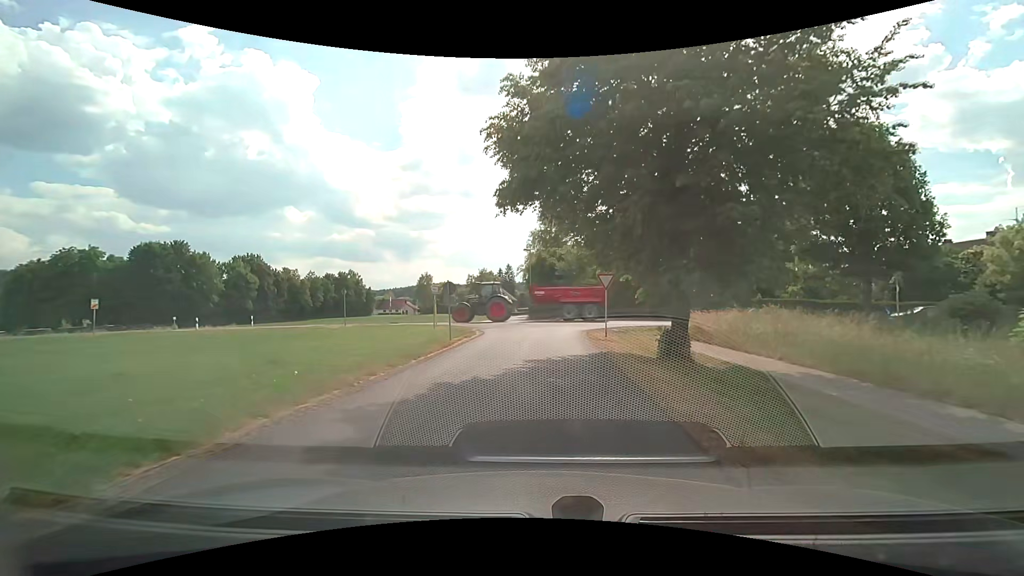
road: unclassified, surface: asphalt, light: Day
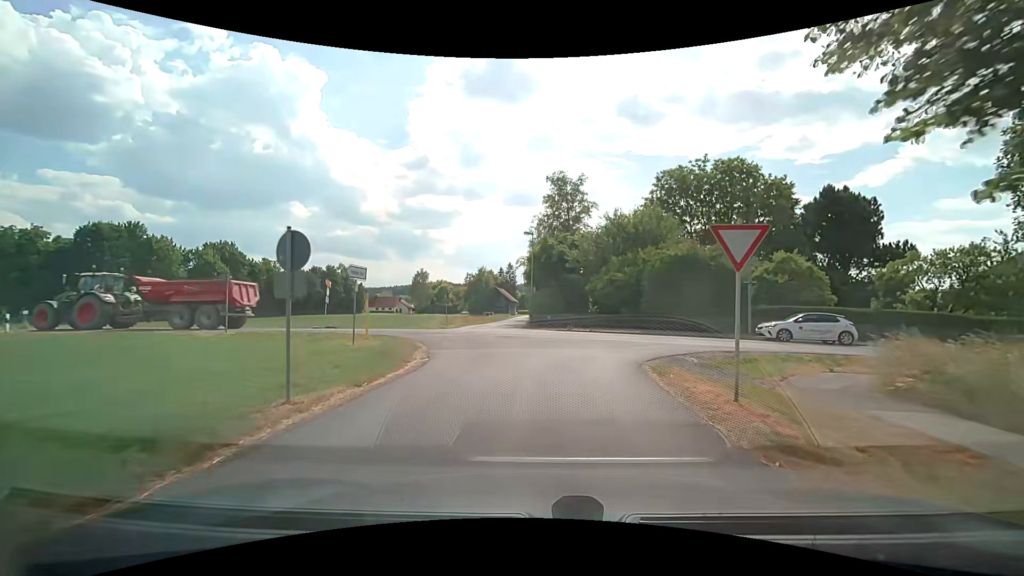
(-0.1, +13.5) m; 0°
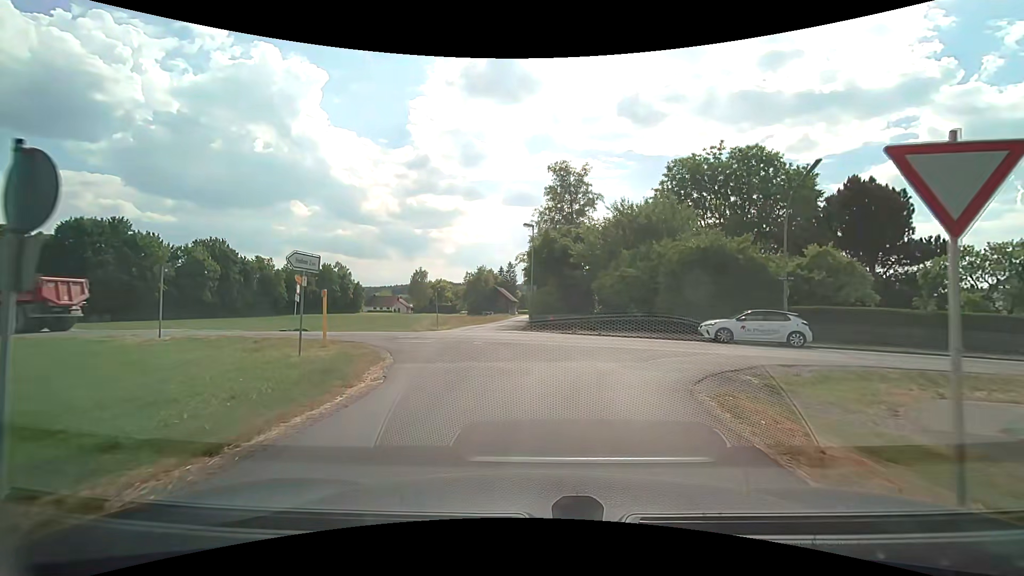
(0.0, +3.8) m; -1°
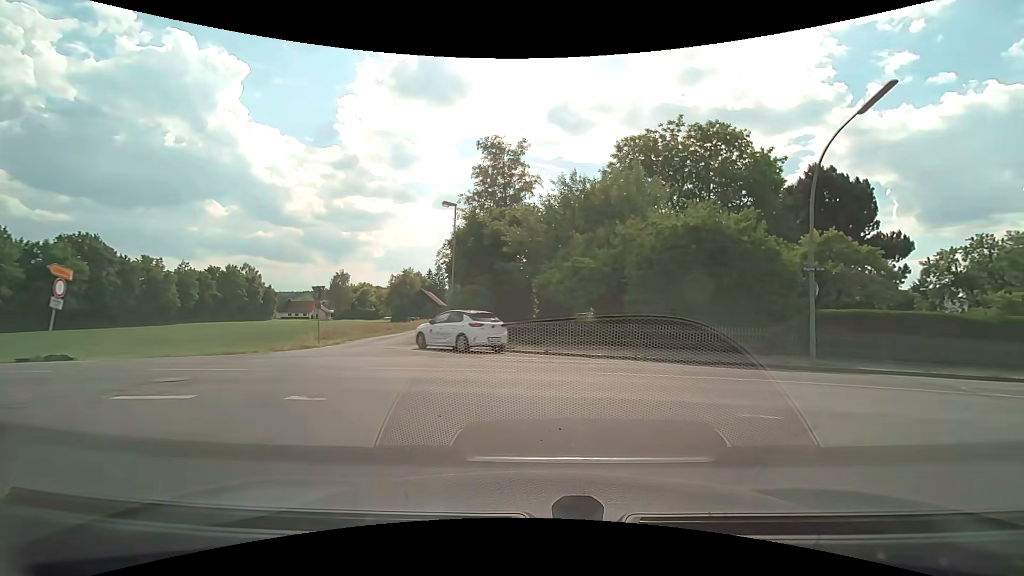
(+0.3, +8.6) m; +7°
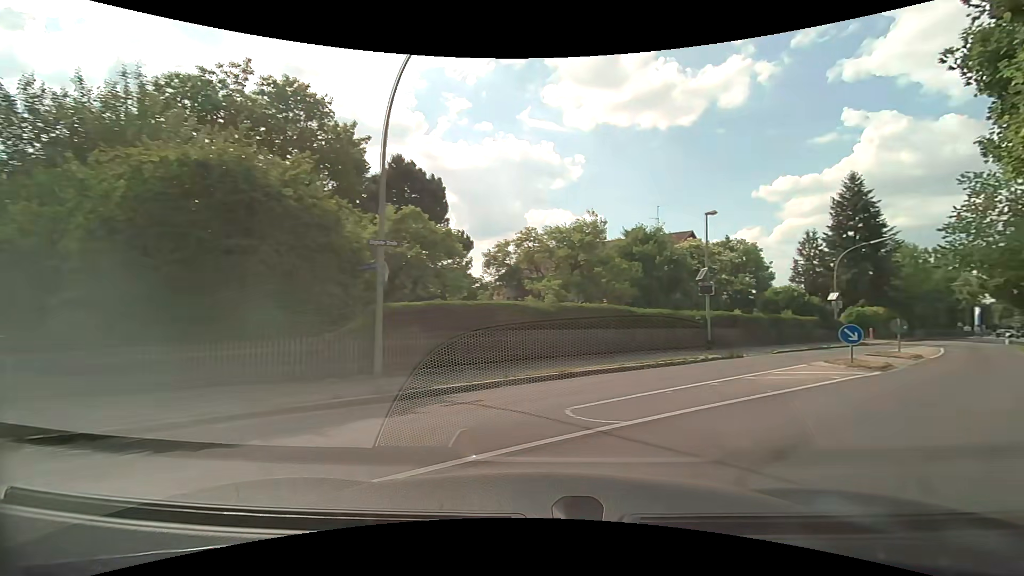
(+2.6, +7.3) m; +43°
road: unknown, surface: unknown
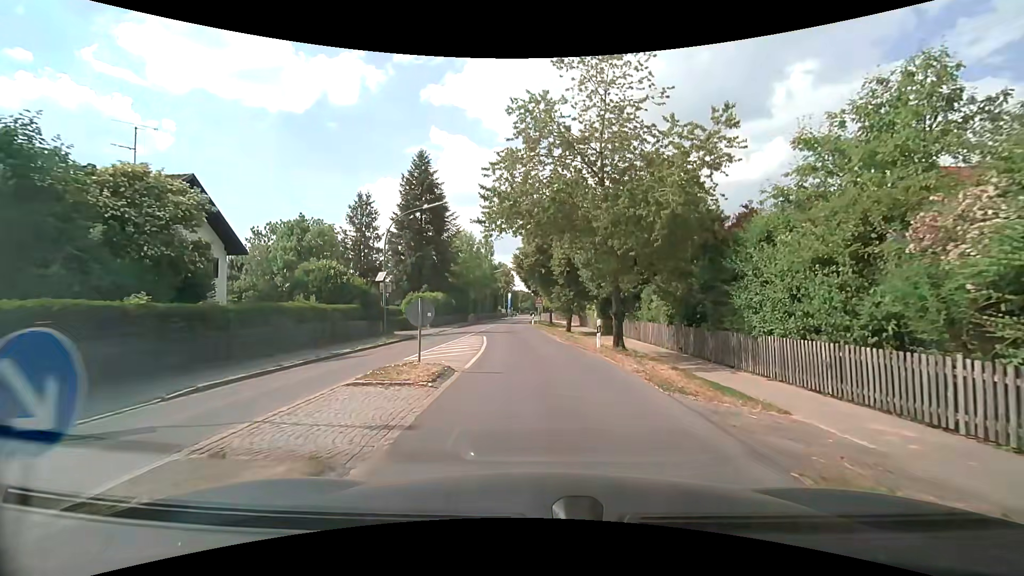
(+8.6, +13.2) m; +44°
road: tertiary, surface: asphalt
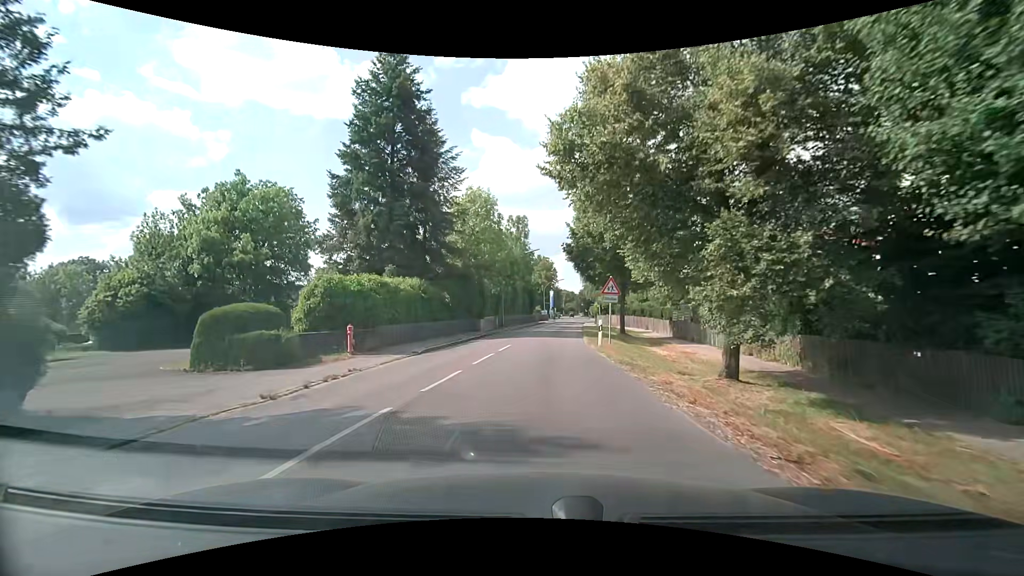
(-0.8, +26.1) m; -5°
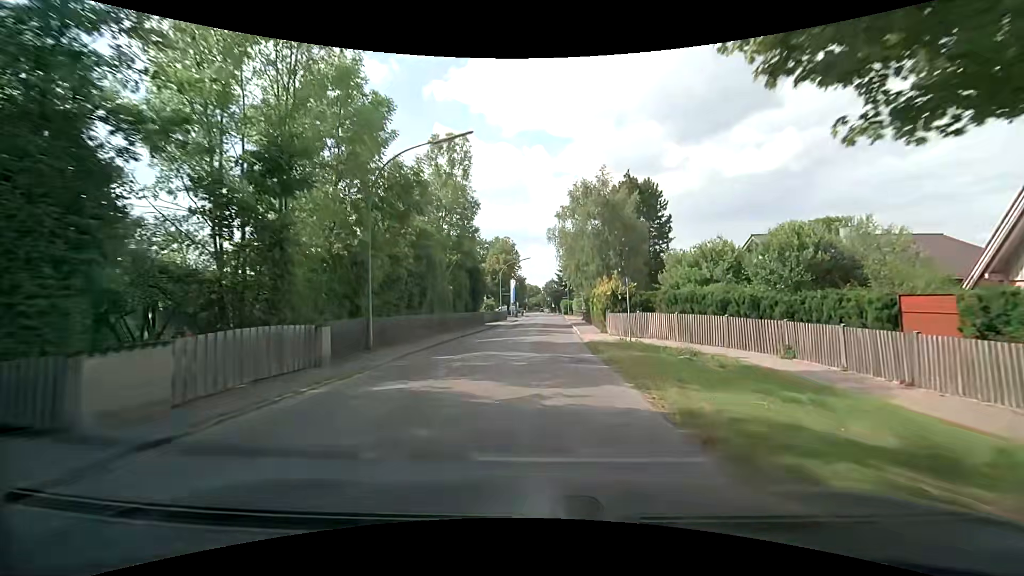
(+1.4, +31.6) m; +5°
(0, +10) (0, +20) (+1, +30) (+1, +40) (+2, +50) (+2, +60) (+2, +70) (+3, +80) (+3, +90) (+4, +100) m
